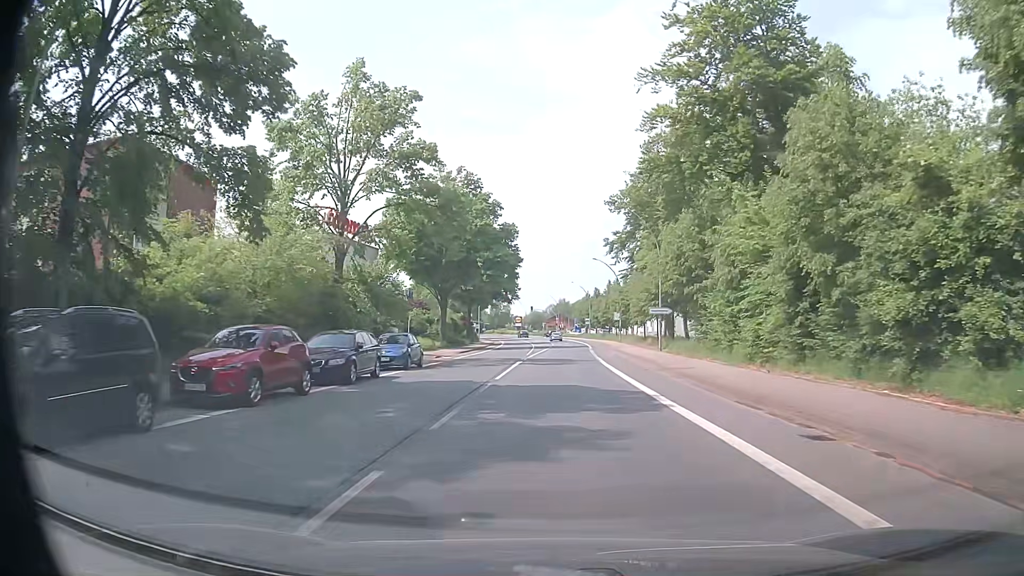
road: primary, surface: asphalt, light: Day
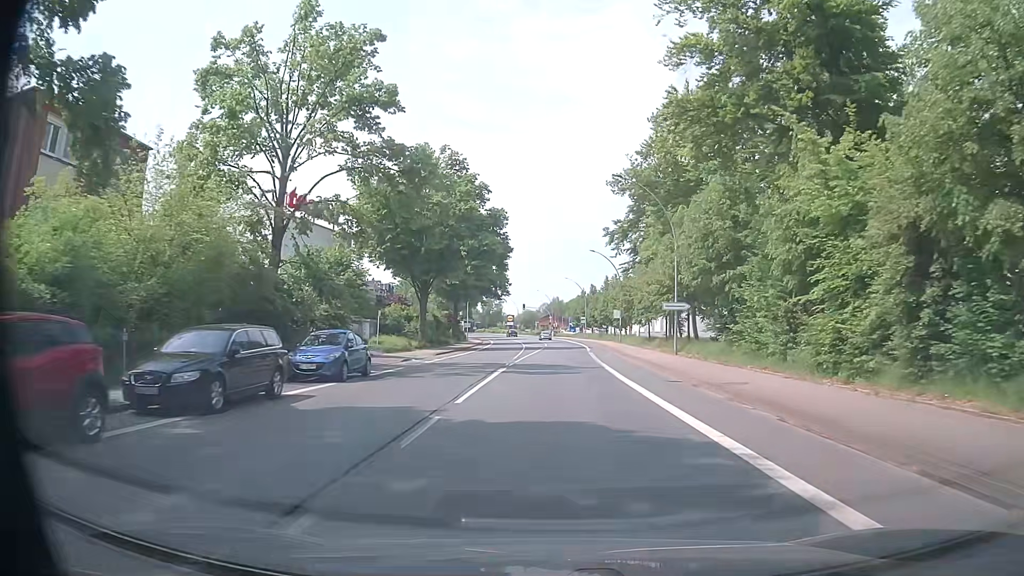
(0.0, +7.6) m; 0°
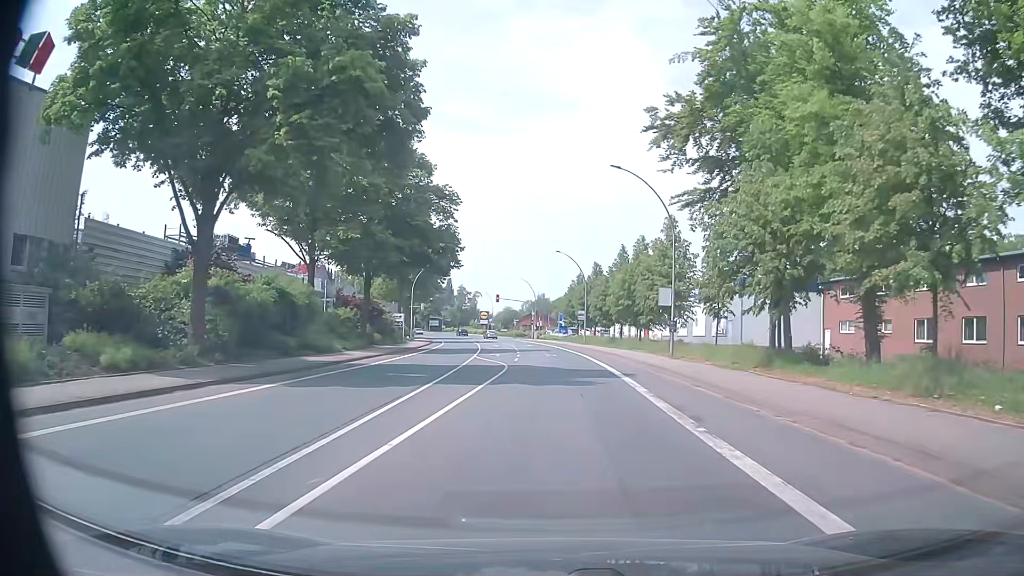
(+0.5, +38.2) m; +1°
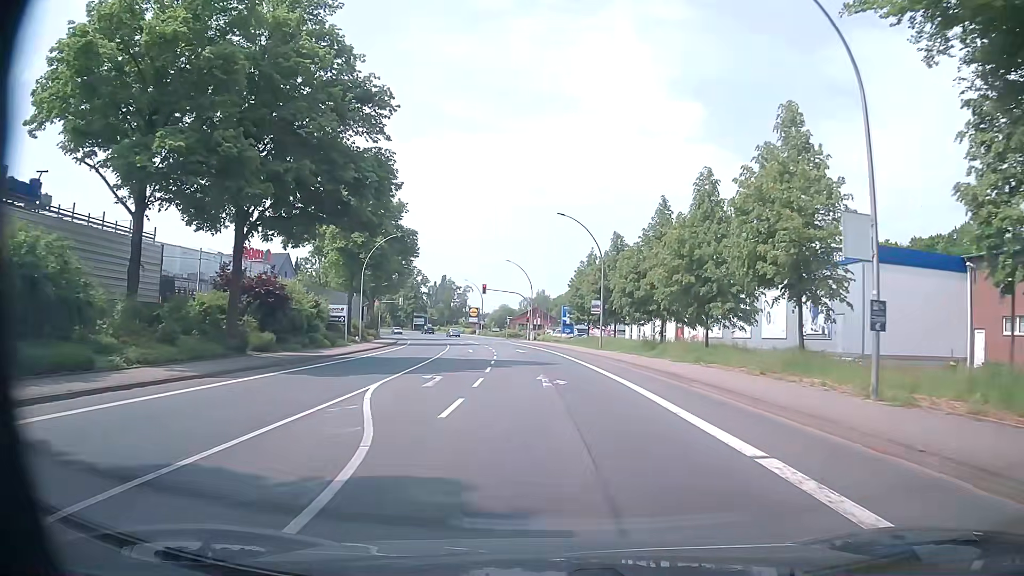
(+0.1, +22.8) m; 0°
(0, +10) (0, +20) (-1, +30) (-1, +40) (-2, +50) (-3, +60) (-5, +70) (-7, +80) (-9, +89) (-12, +99) m
